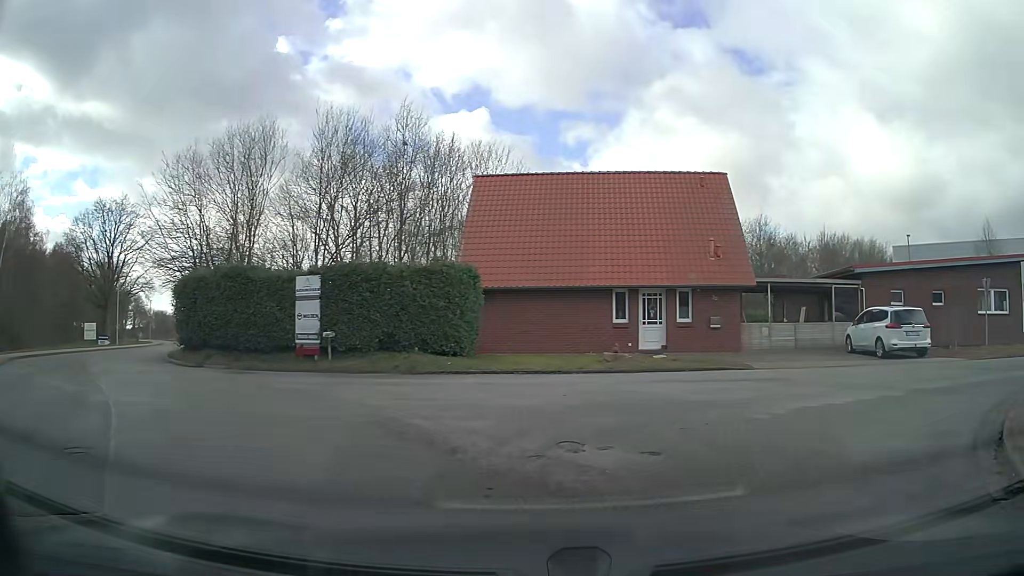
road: residential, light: Day
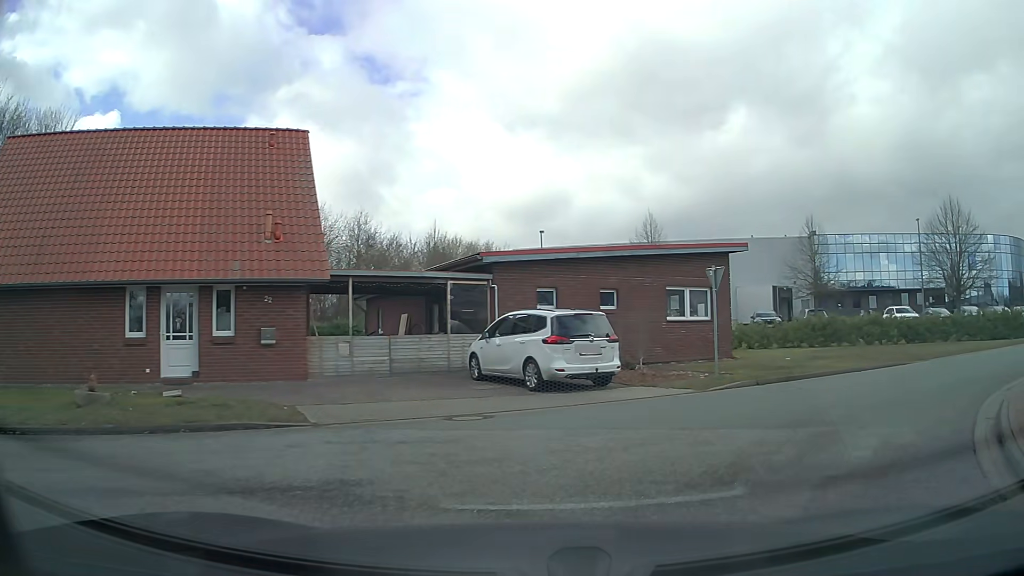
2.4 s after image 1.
(+2.4, +8.0) m; +33°
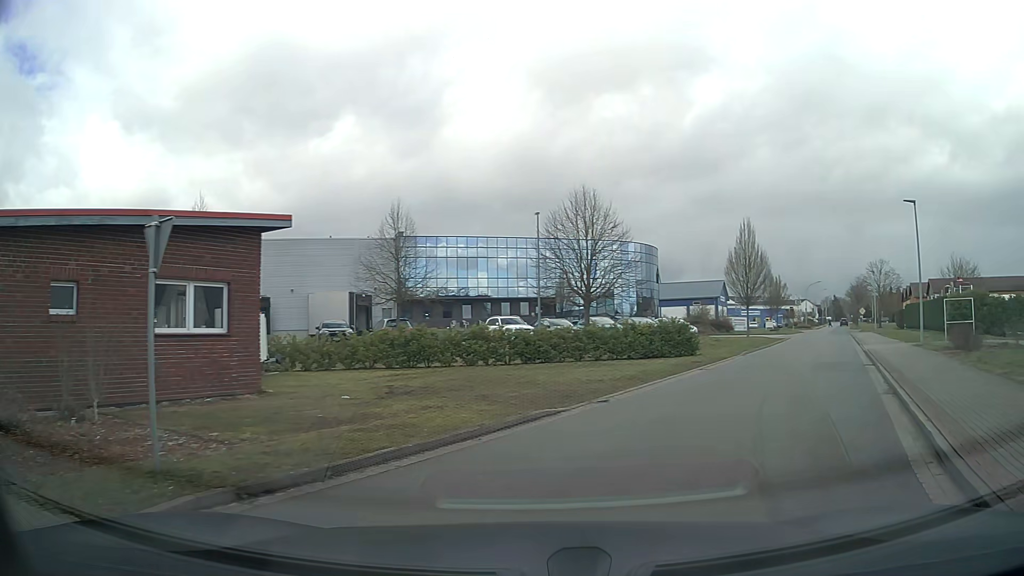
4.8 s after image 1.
(+2.6, +8.0) m; +35°
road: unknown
